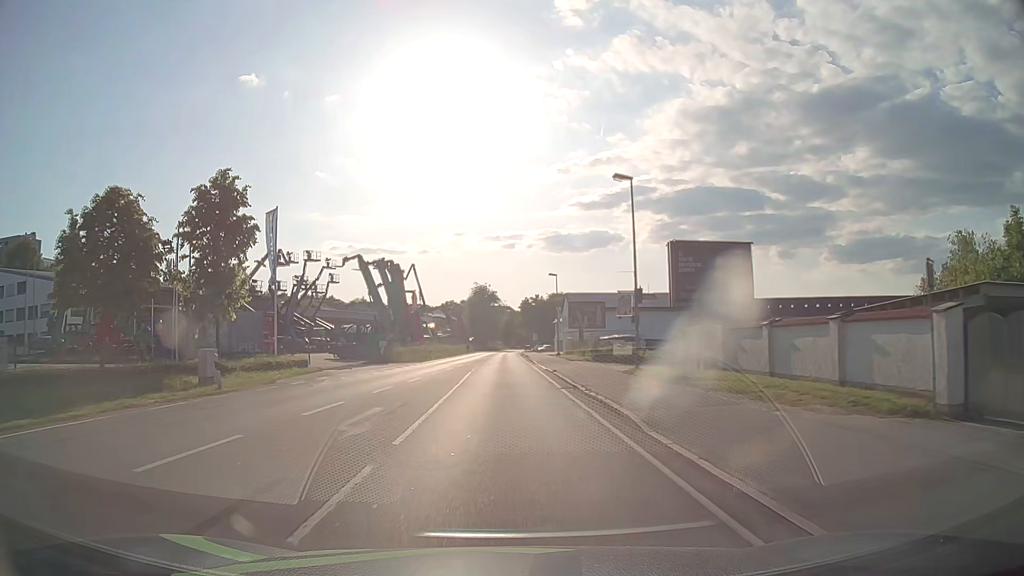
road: primary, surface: asphalt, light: Day
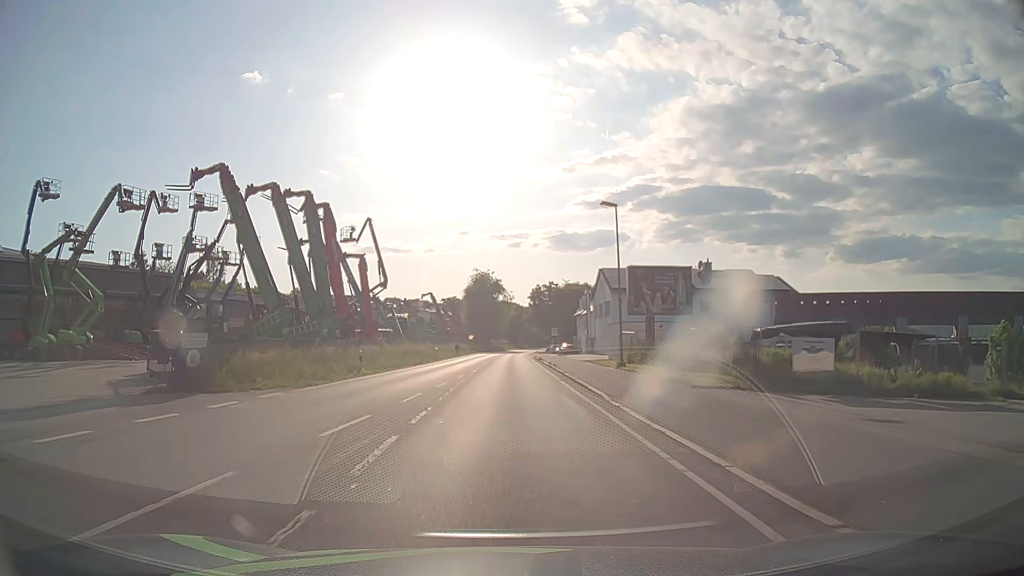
(-0.2, +32.4) m; 0°
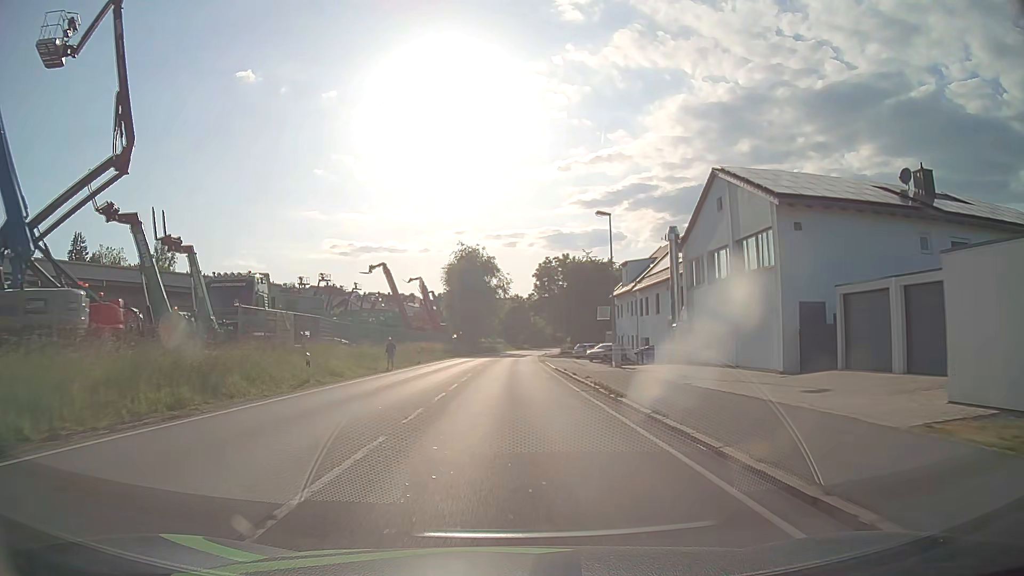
(0.0, +40.5) m; 0°
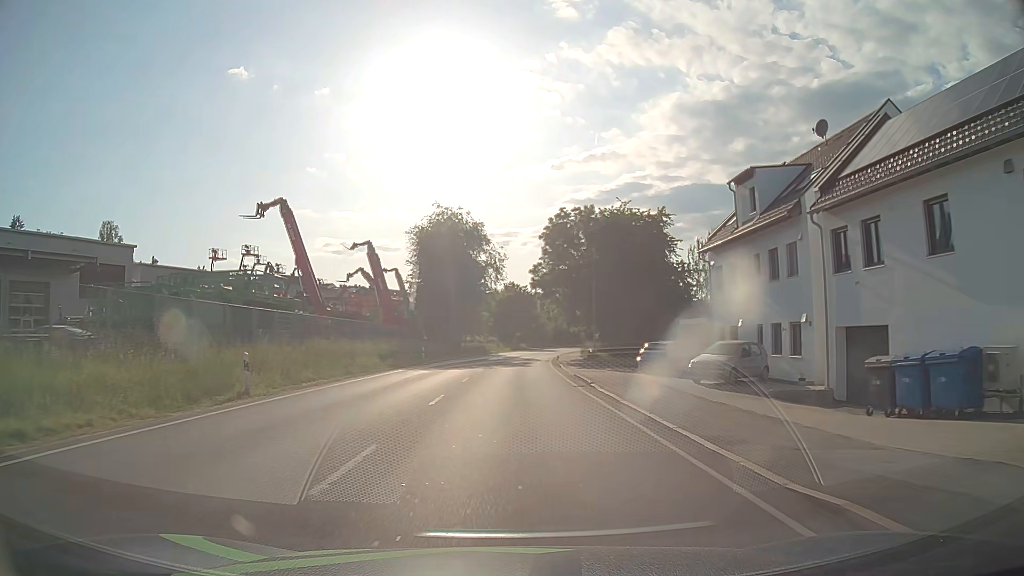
(+0.1, +32.5) m; 0°
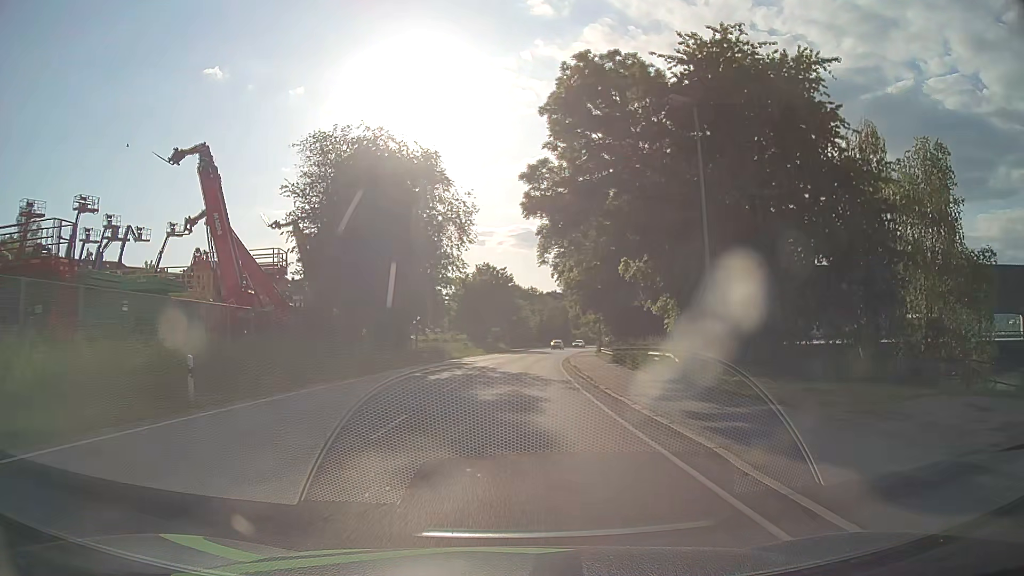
(+0.6, +32.5) m; +2°
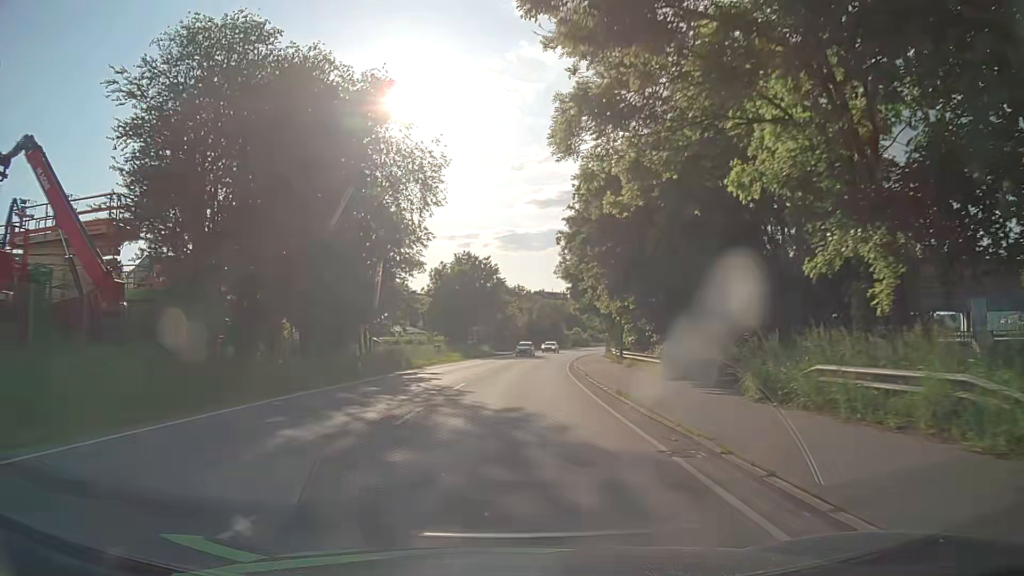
(+0.2, +16.4) m; +1°
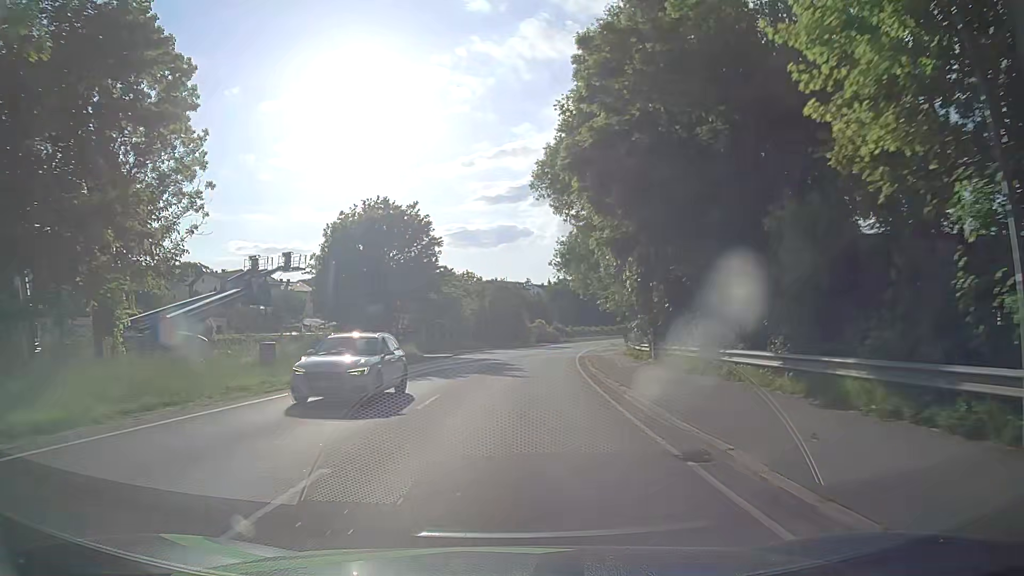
(+1.0, +34.4) m; +3°
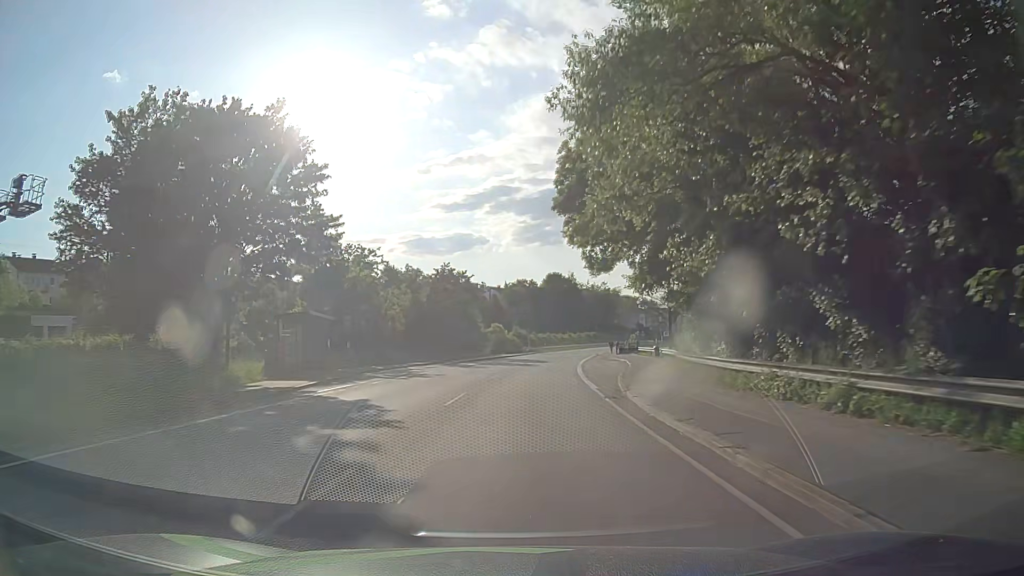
(+1.3, +27.8) m; +4°
(0, +10) (+1, +20) (+1, +30) (+2, +40) (+3, +50) (+5, +60) (+6, +70) (+8, +79) (+10, +89) (+13, +99) m
